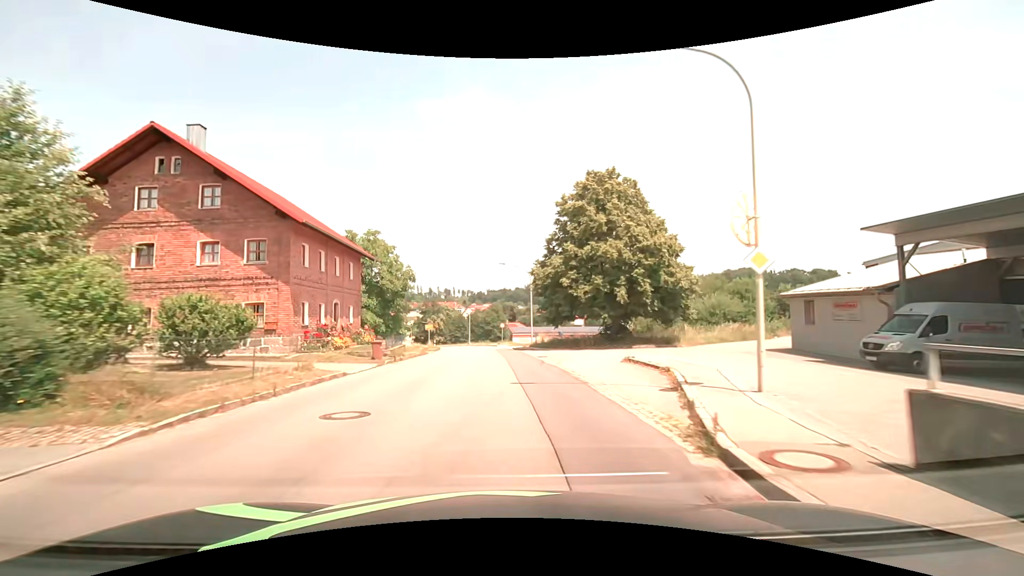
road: tertiary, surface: asphalt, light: Day
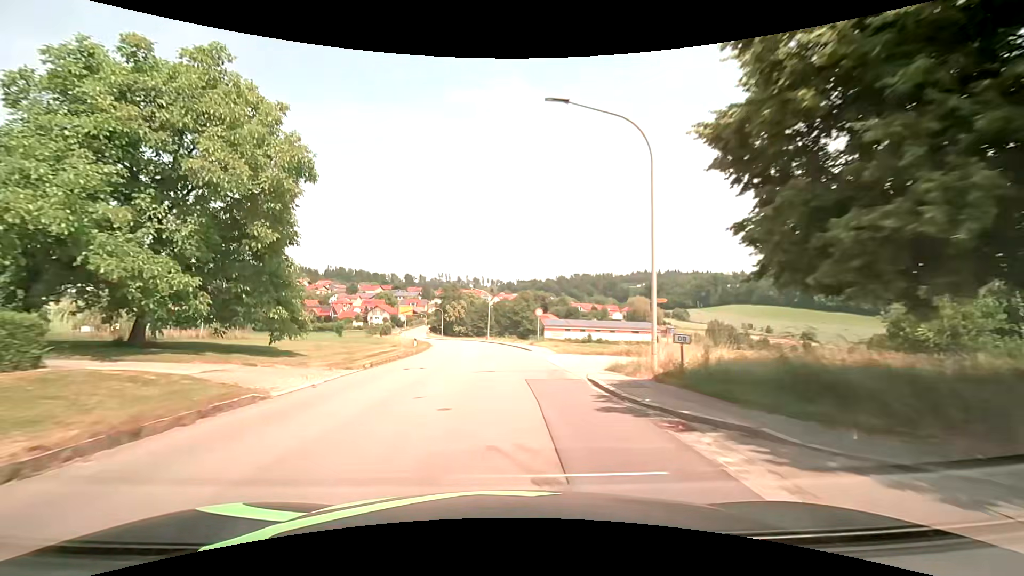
(-0.7, +30.6) m; -3°
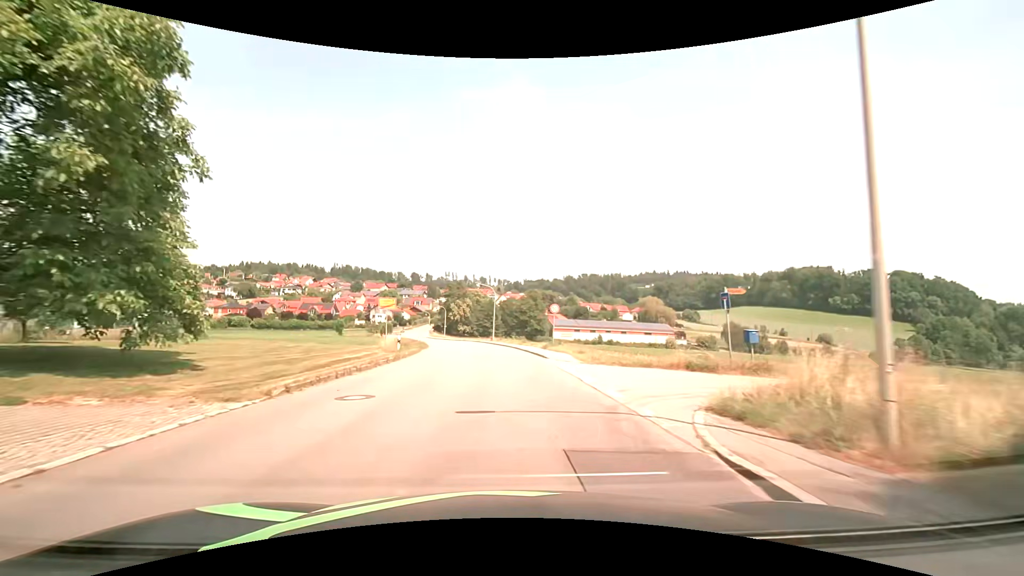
(-0.1, +7.7) m; -1°
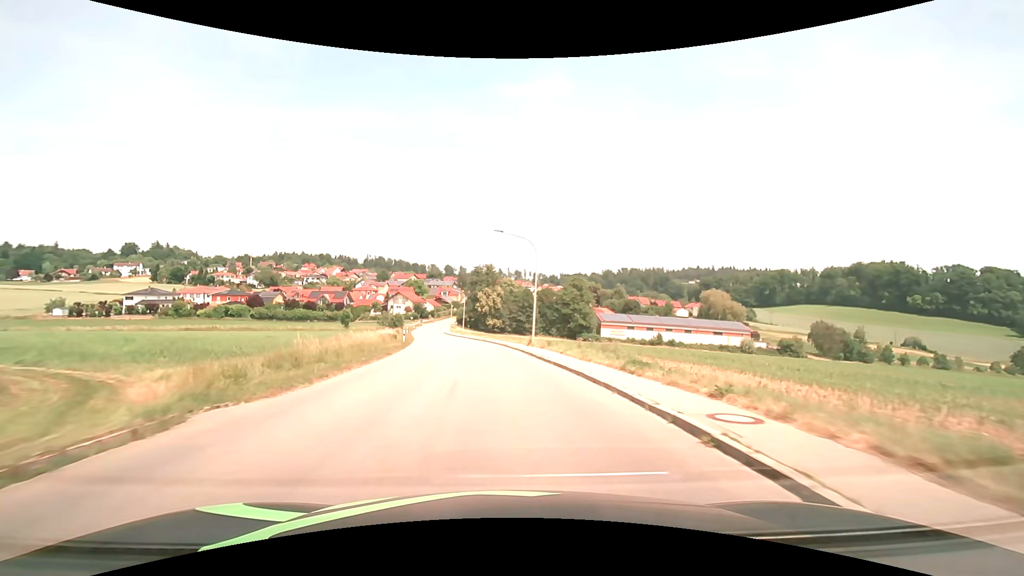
(-0.7, +30.9) m; -3°
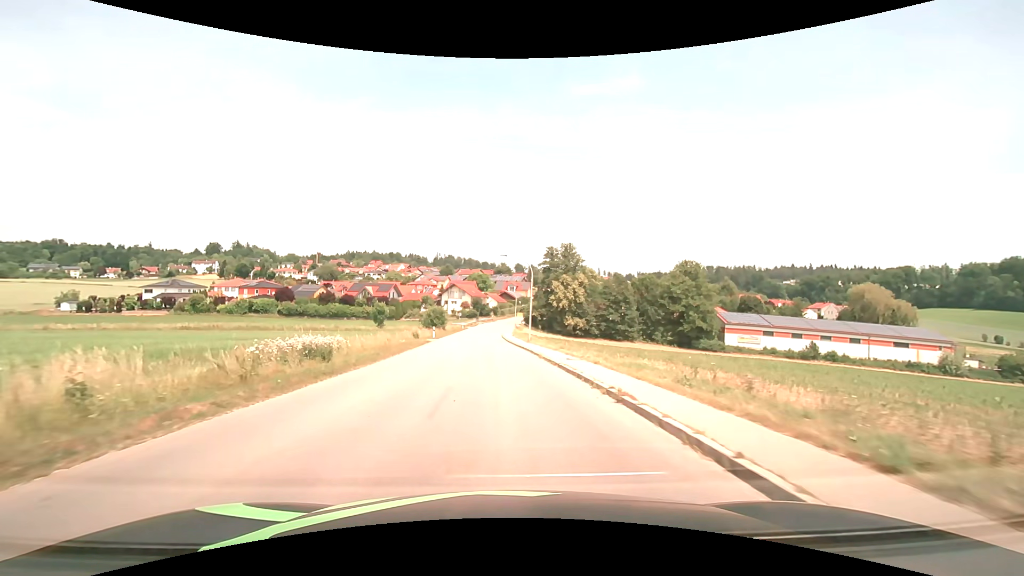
(-2.6, +38.3) m; -8°
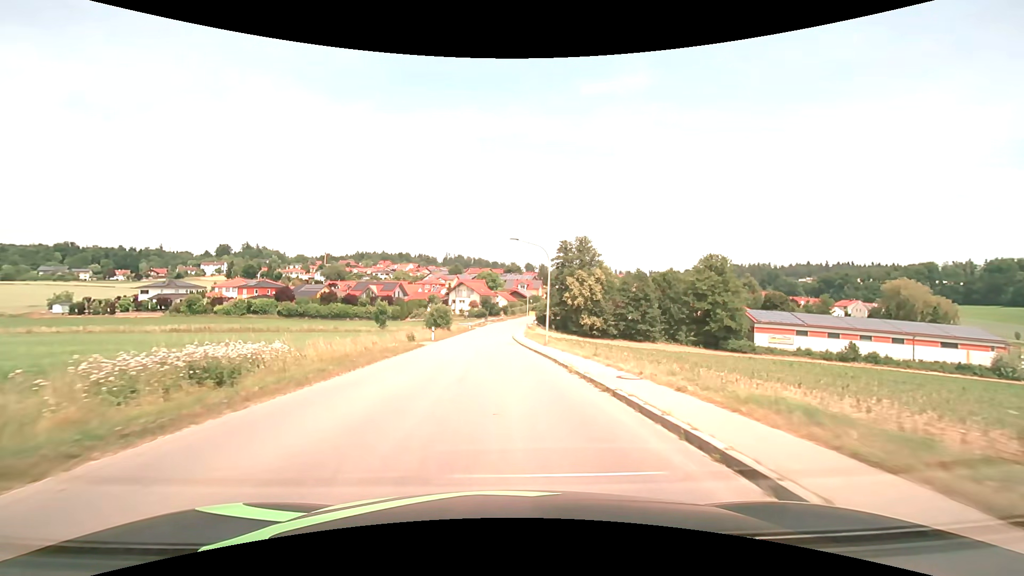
(-0.1, +7.6) m; -2°
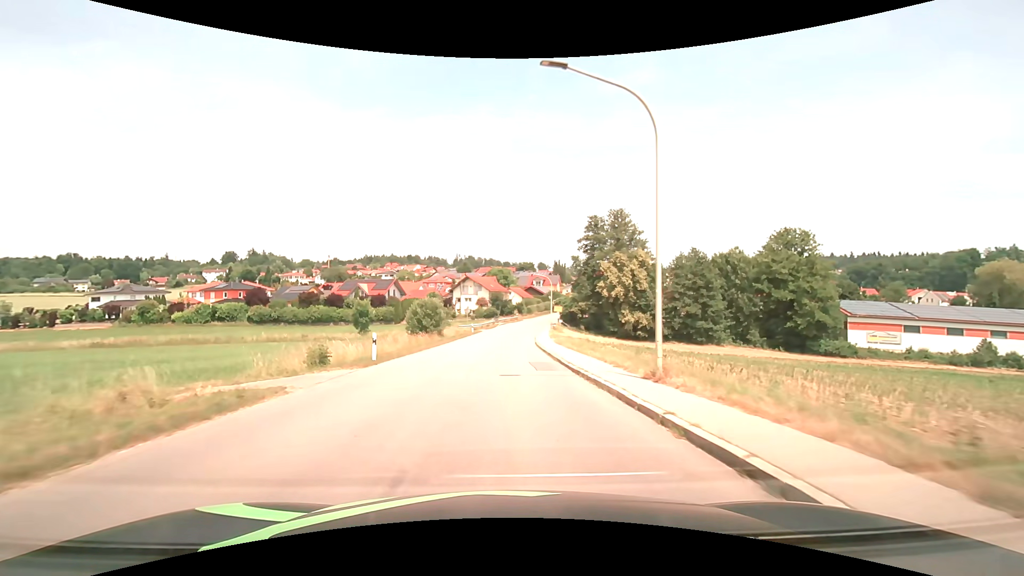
(-0.3, +22.8) m; -1°
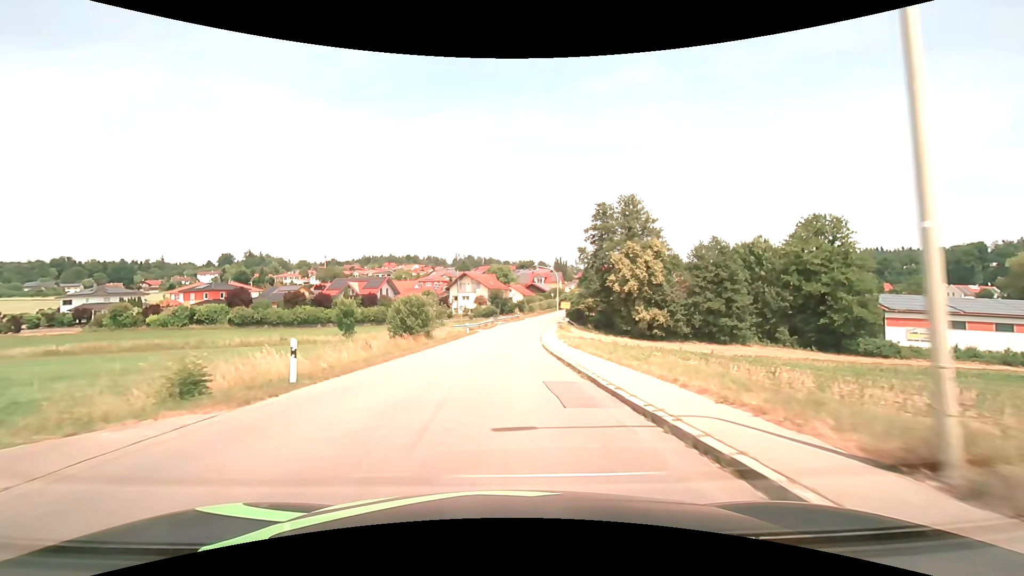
(0.0, +7.6) m; 0°
(0, +10) (0, +20) (0, +30) (+1, +40) (+1, +50) (+2, +60) (+4, +70) (+6, +80) (+8, +89) (+11, +99) m
